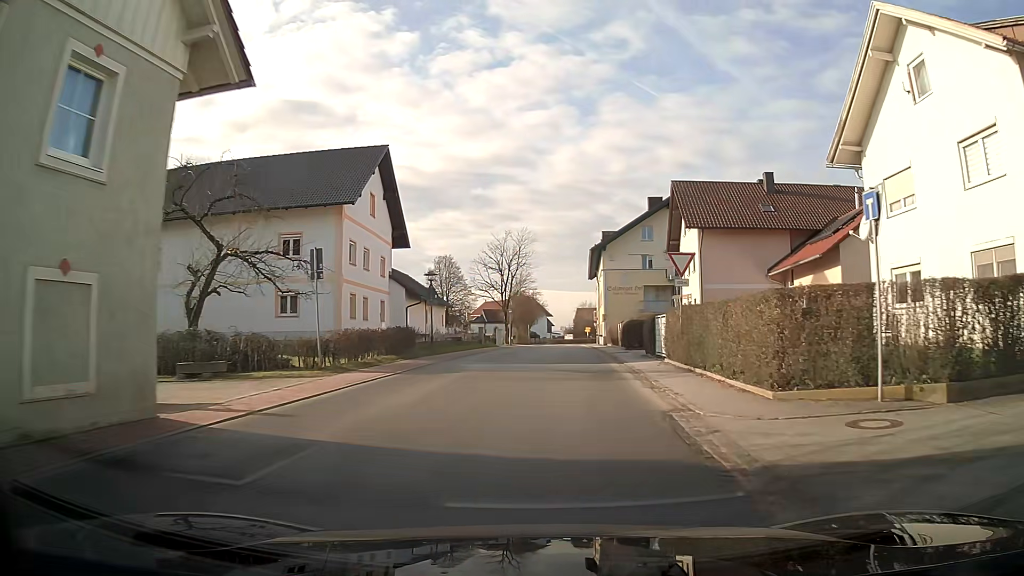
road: tertiary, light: Day
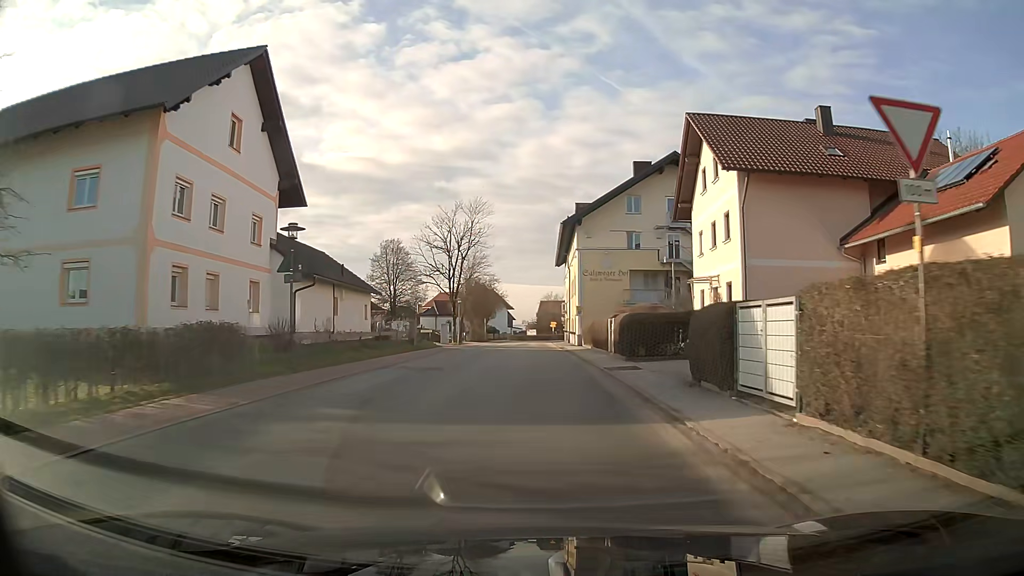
(+0.4, +14.3) m; +2°
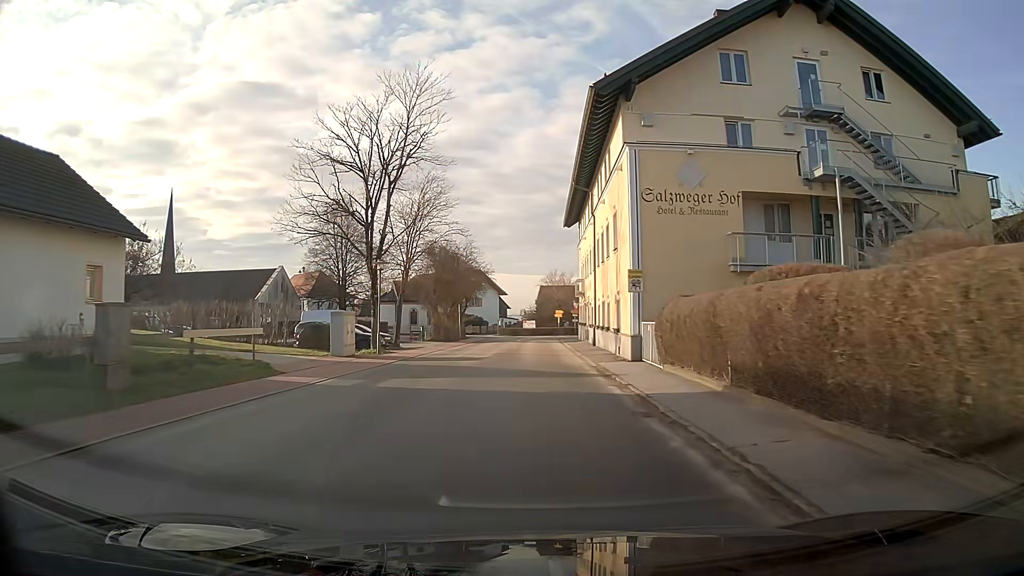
(+0.1, +28.3) m; 0°
(0, +10) (0, +20) (0, +30) (0, +40) (0, +50) (+2, +60) (+2, +70) (-4, +78) (-10, +85) (-17, +93) m
